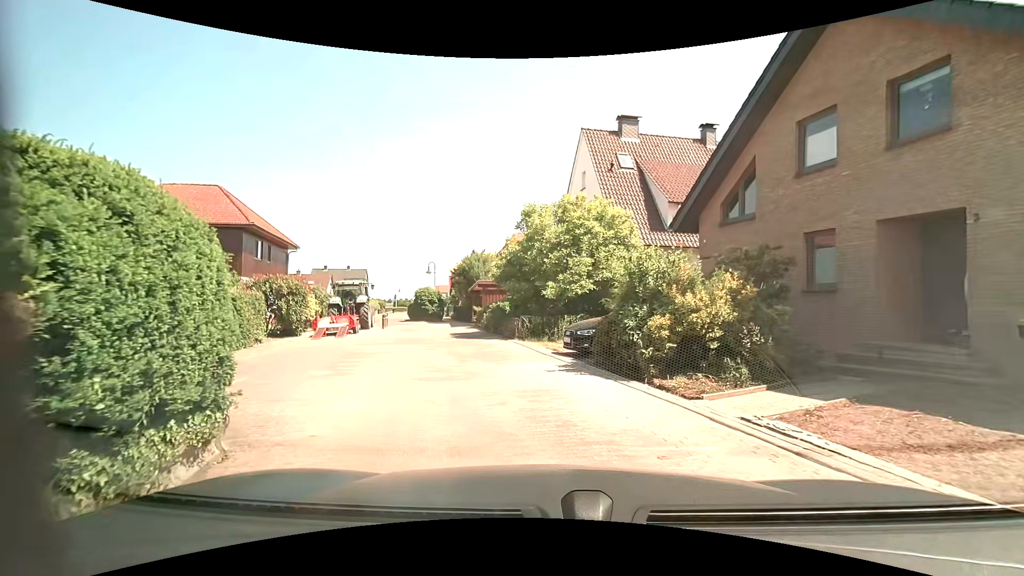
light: Day
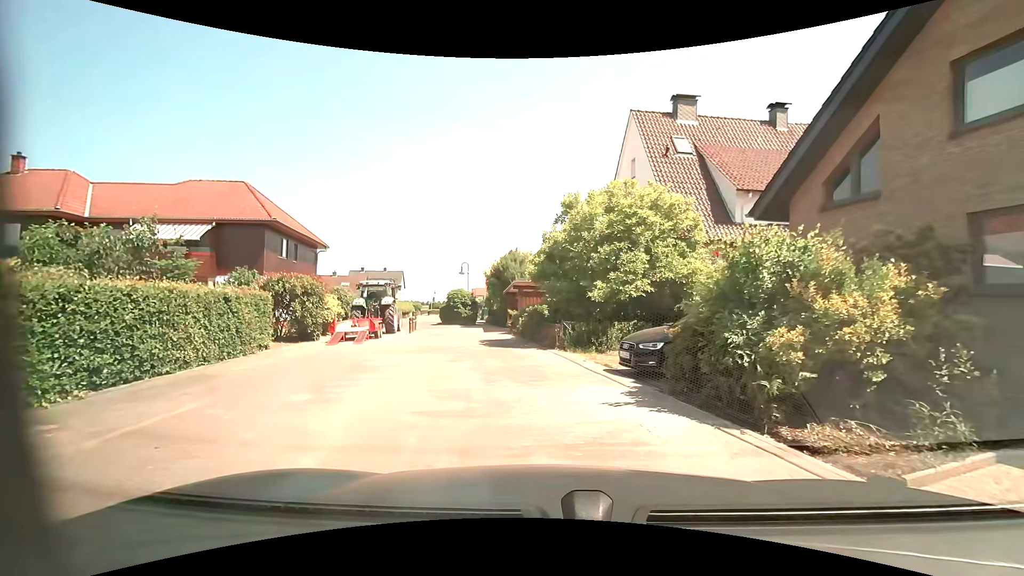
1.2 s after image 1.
(-0.2, +2.7) m; -6°
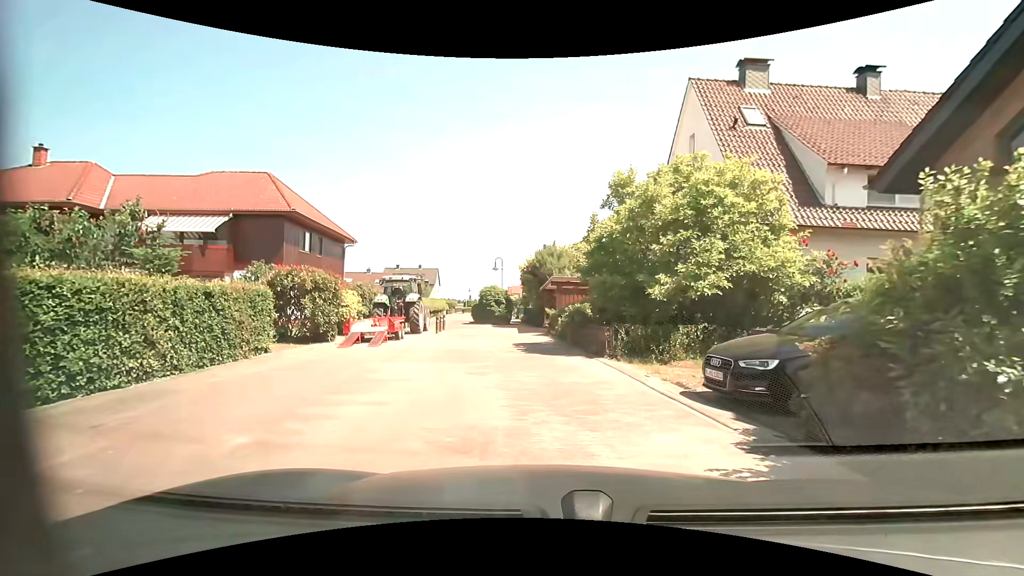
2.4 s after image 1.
(-0.1, +2.7) m; -6°
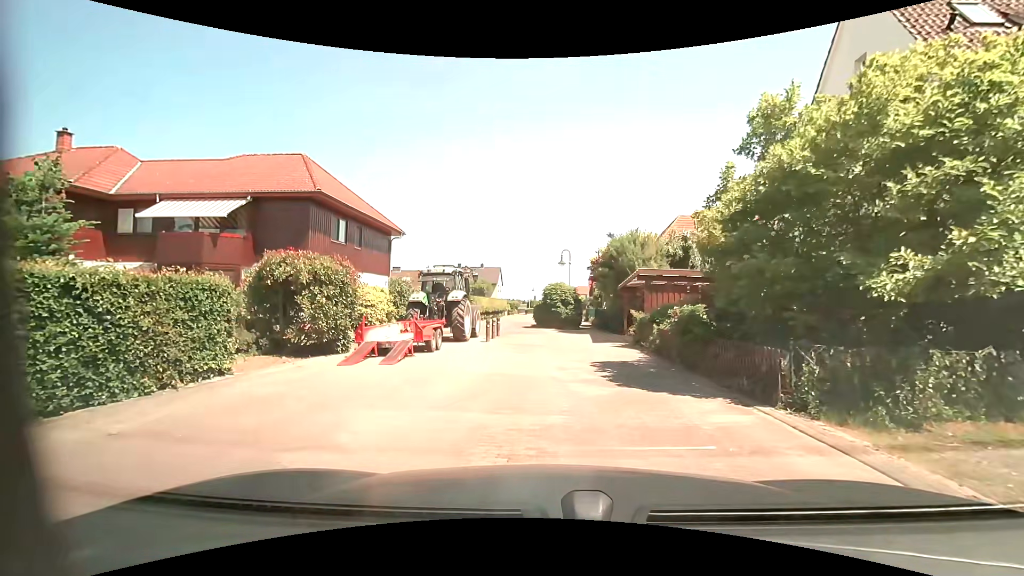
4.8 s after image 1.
(-0.2, +5.5) m; -6°
